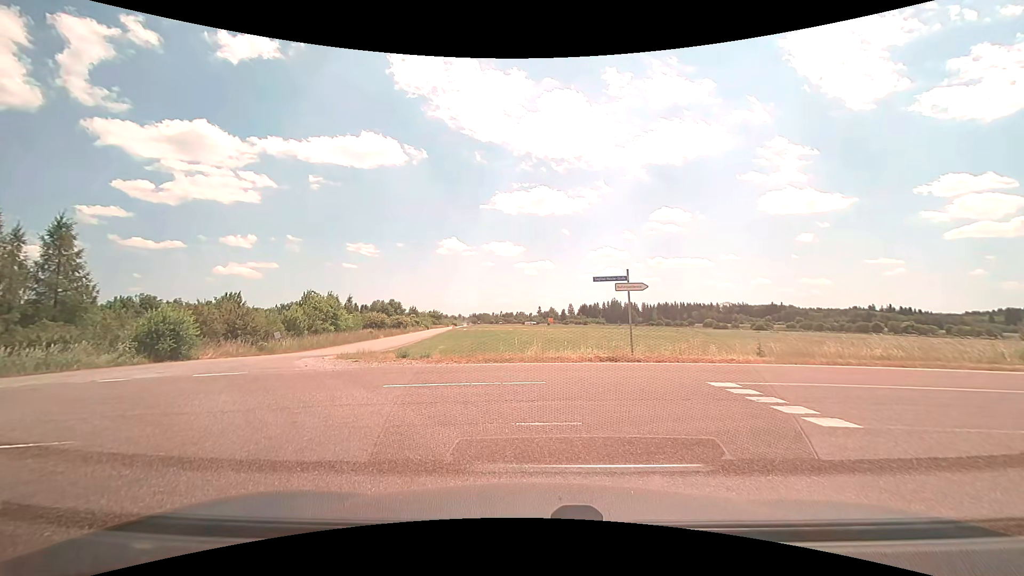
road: unclassified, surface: asphalt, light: Day
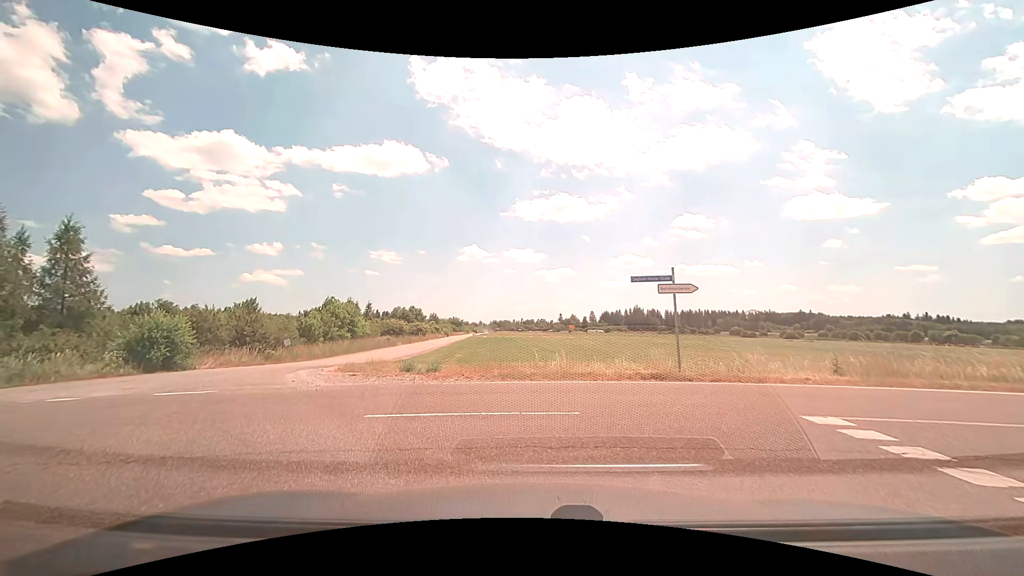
(0.0, +2.5) m; -2°
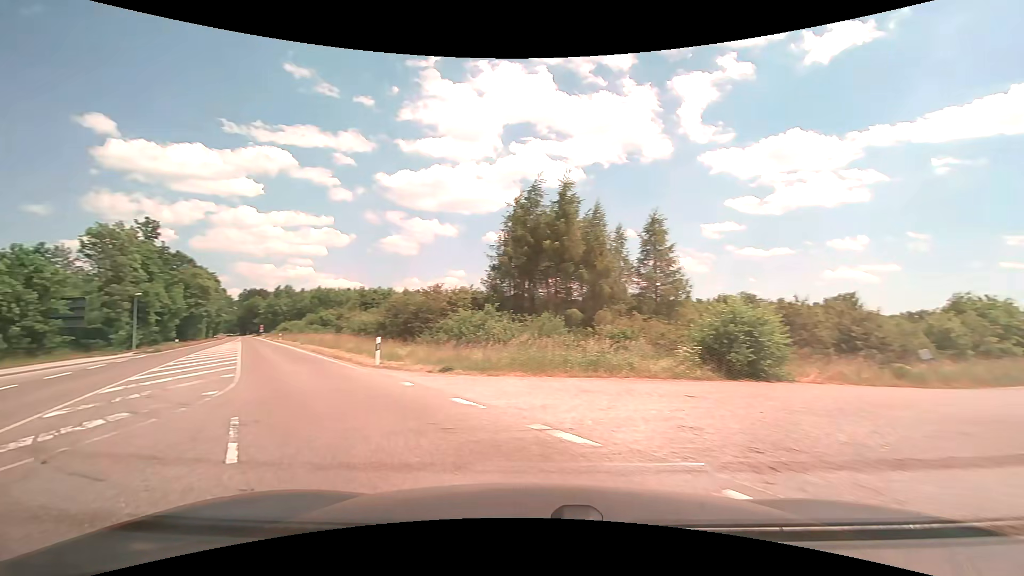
(-3.8, +8.6) m; -60°
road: tertiary
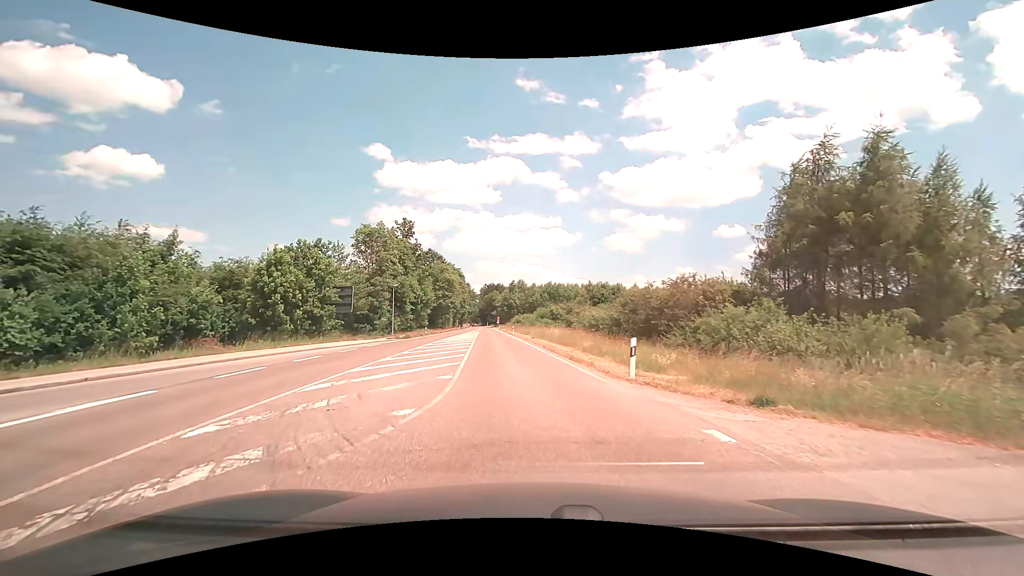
(-1.6, +5.4) m; -25°
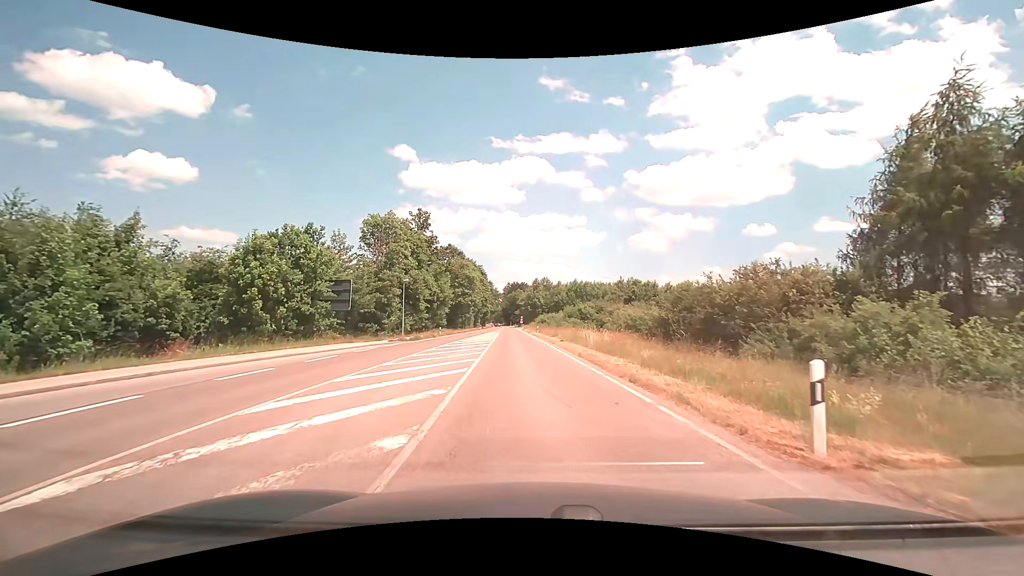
(-0.3, +6.9) m; -3°
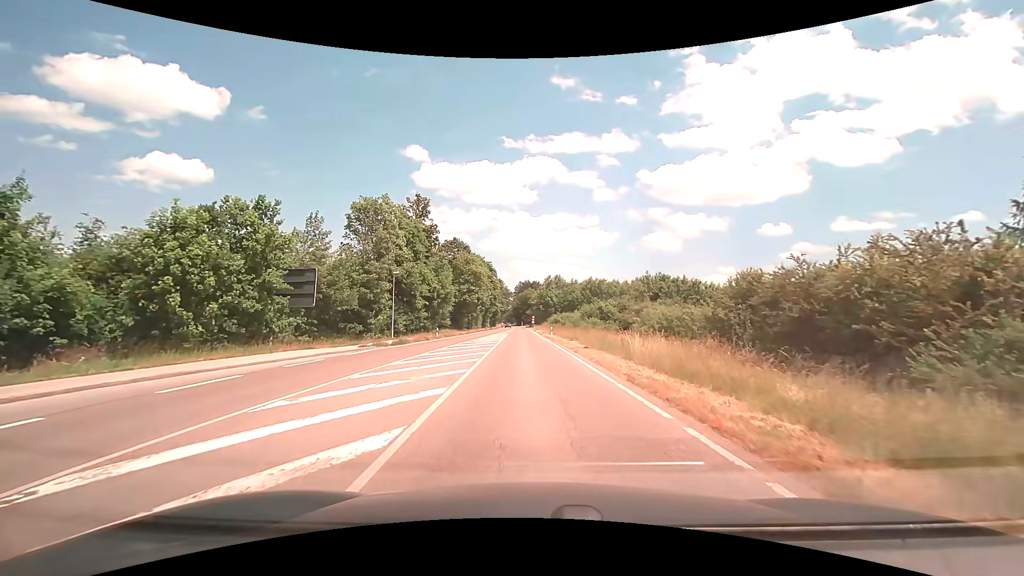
(-0.1, +8.4) m; -1°
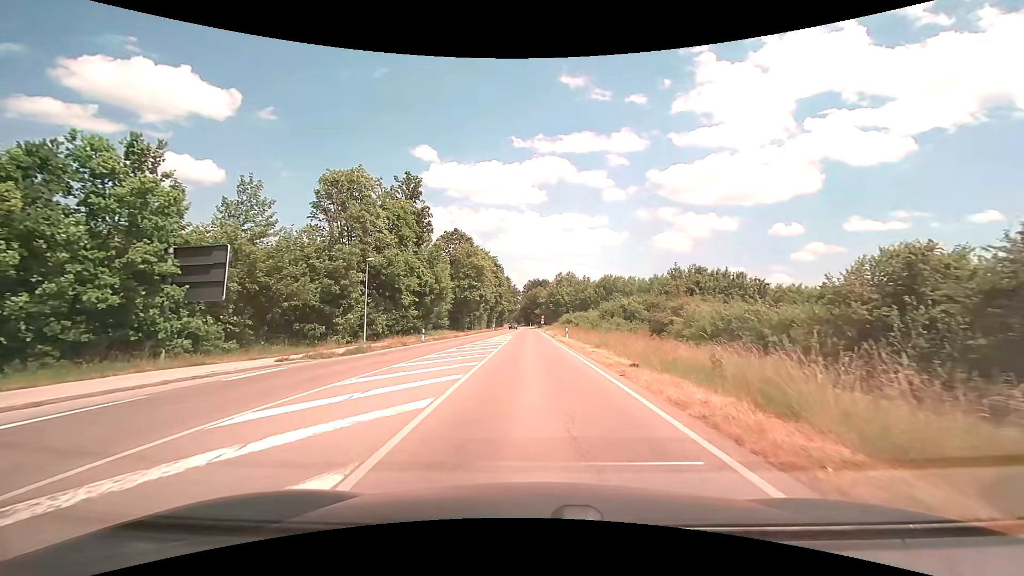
(-0.1, +9.9) m; -1°
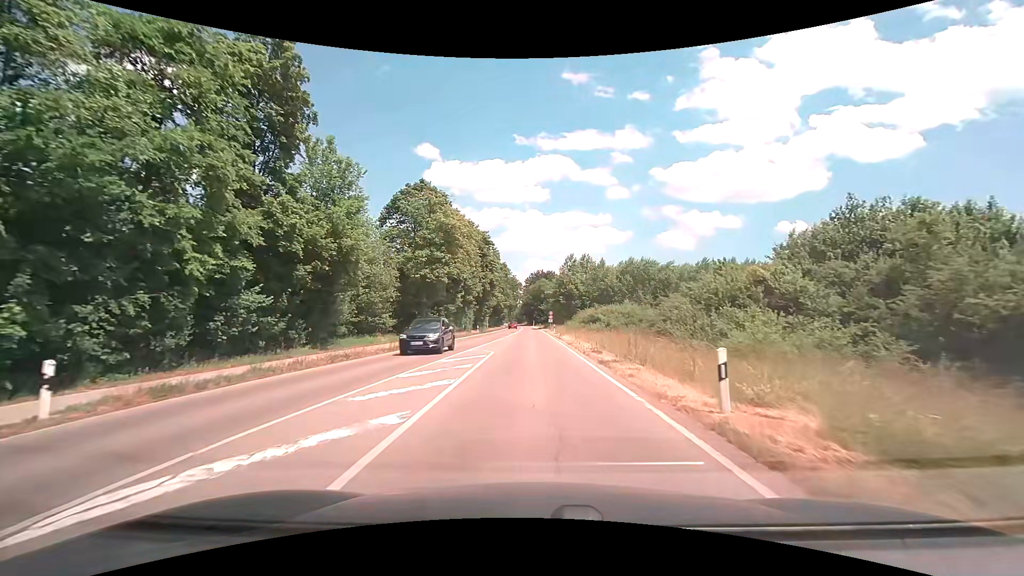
(-0.4, +30.3) m; 0°
(0, +10) (0, +20) (0, +30) (0, +40) (0, +50) (-1, +60) (-1, +70) (-1, +80) (-1, +90) (-1, +100) m
